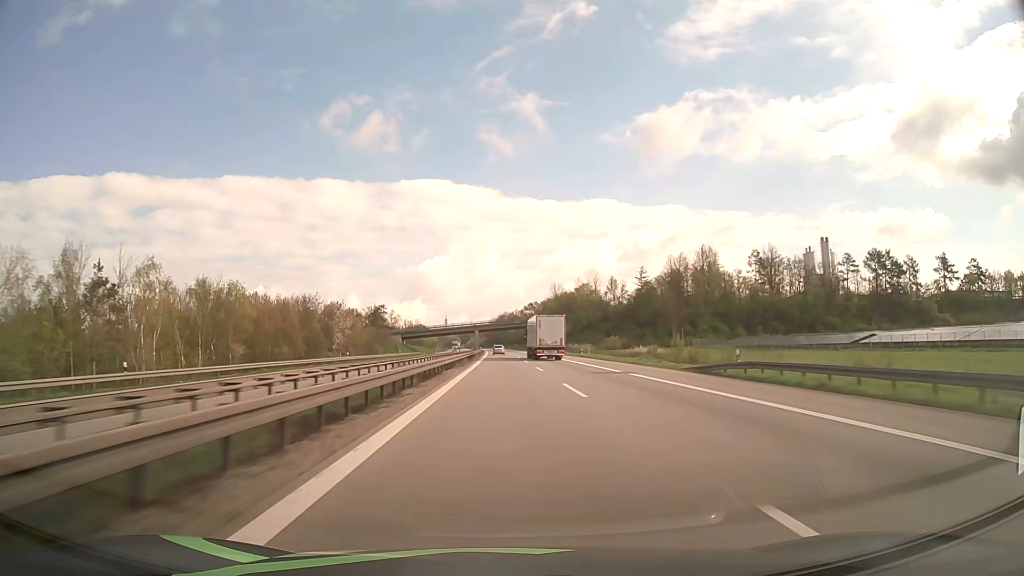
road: motorway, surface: asphalt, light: Day
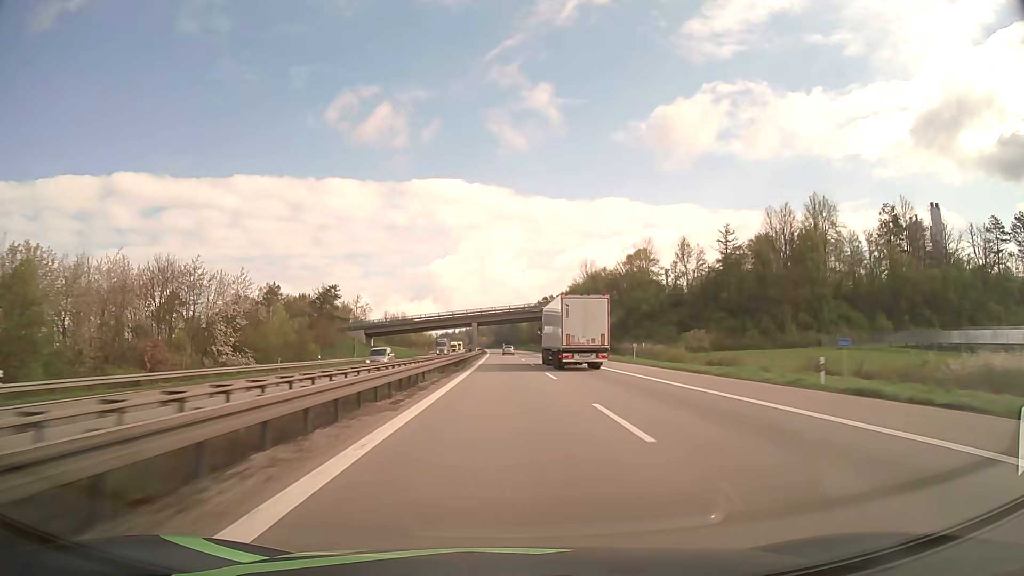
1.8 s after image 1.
(-0.6, +62.7) m; -1°
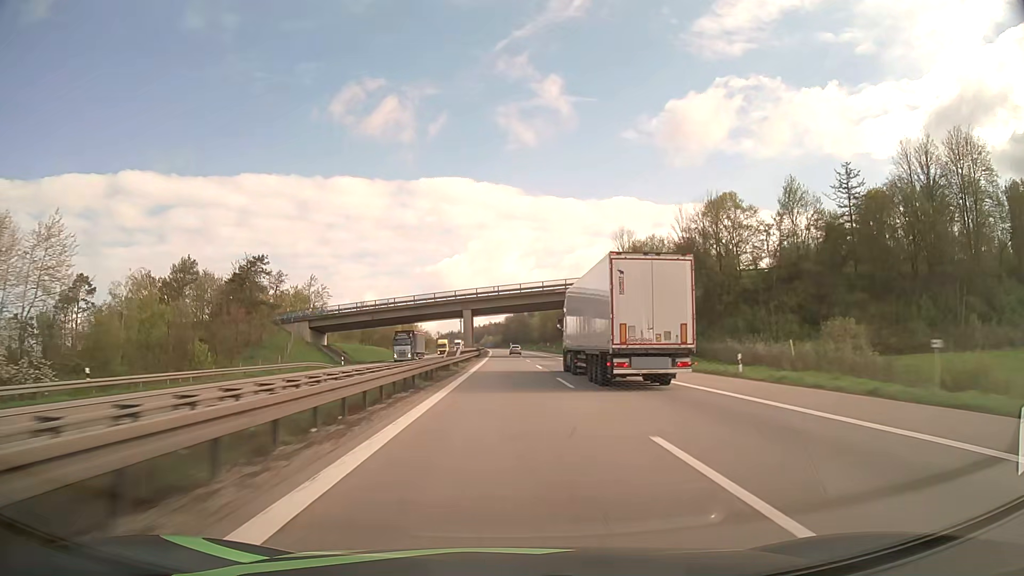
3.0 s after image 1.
(-0.2, +42.0) m; -1°
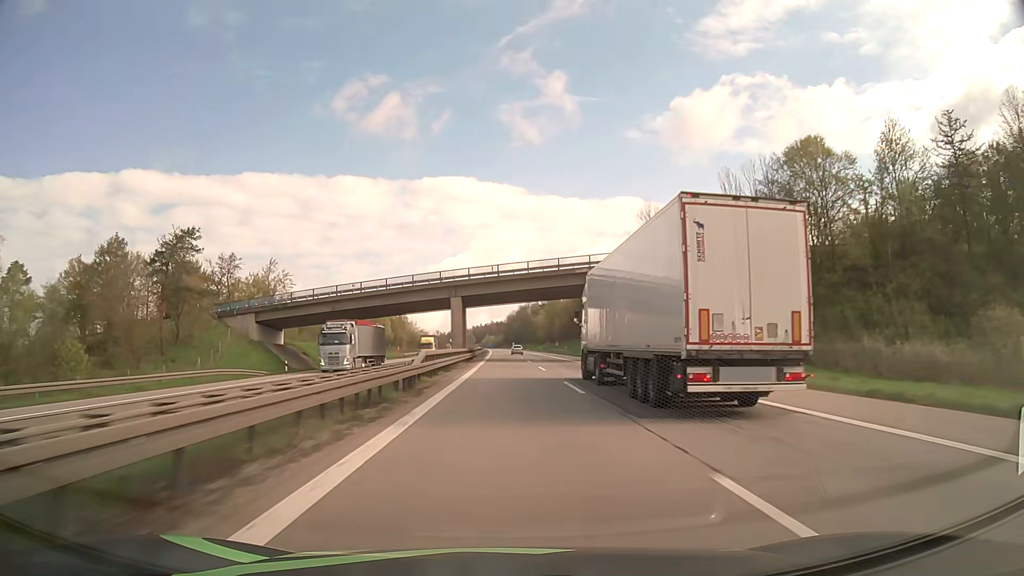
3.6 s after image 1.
(-0.1, +21.0) m; 0°
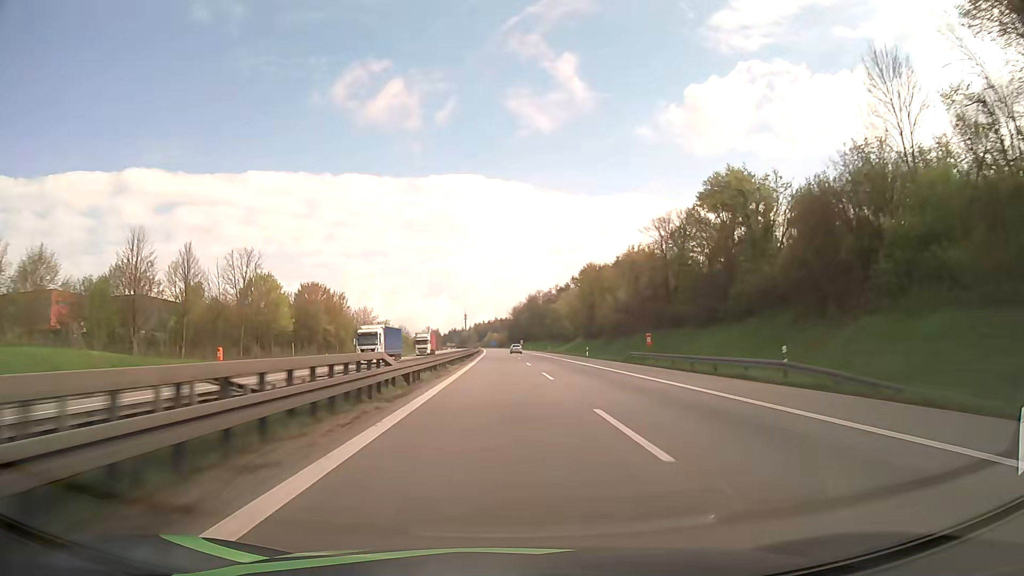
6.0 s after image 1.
(-0.4, +83.7) m; 0°
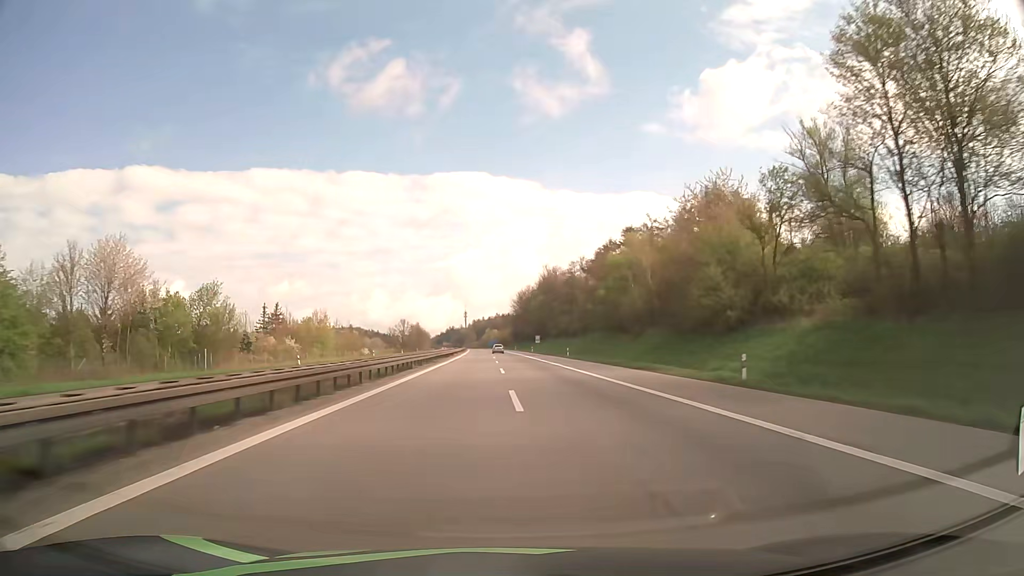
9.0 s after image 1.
(-0.4, +103.0) m; 0°
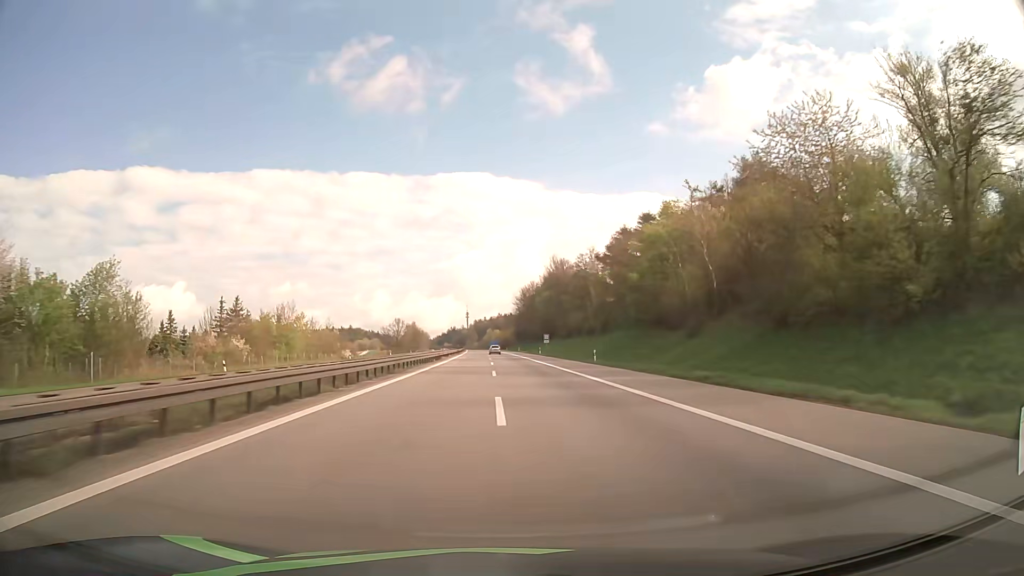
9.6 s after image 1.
(-0.1, +20.4) m; 0°
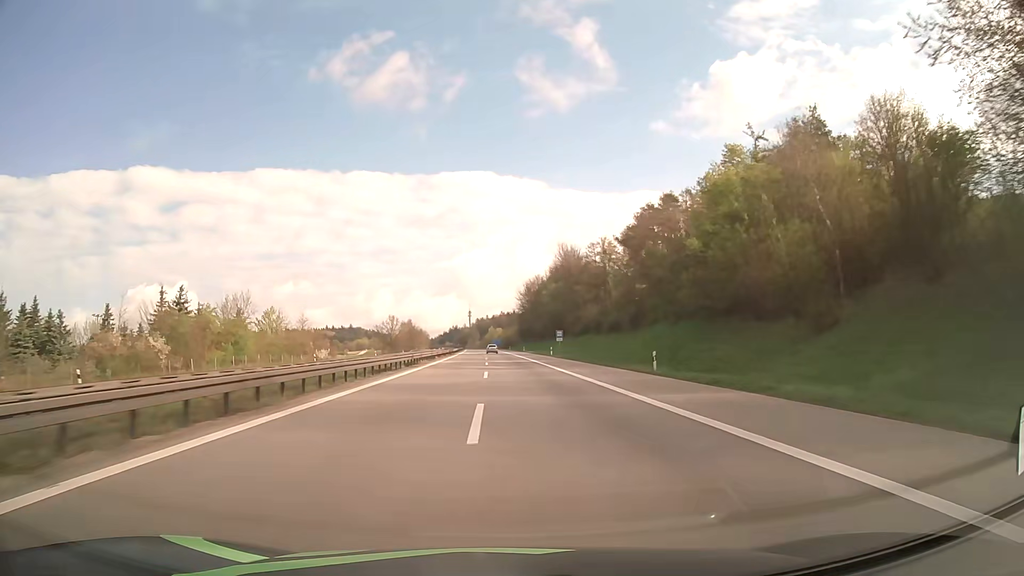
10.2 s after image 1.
(0.0, +20.3) m; 0°
